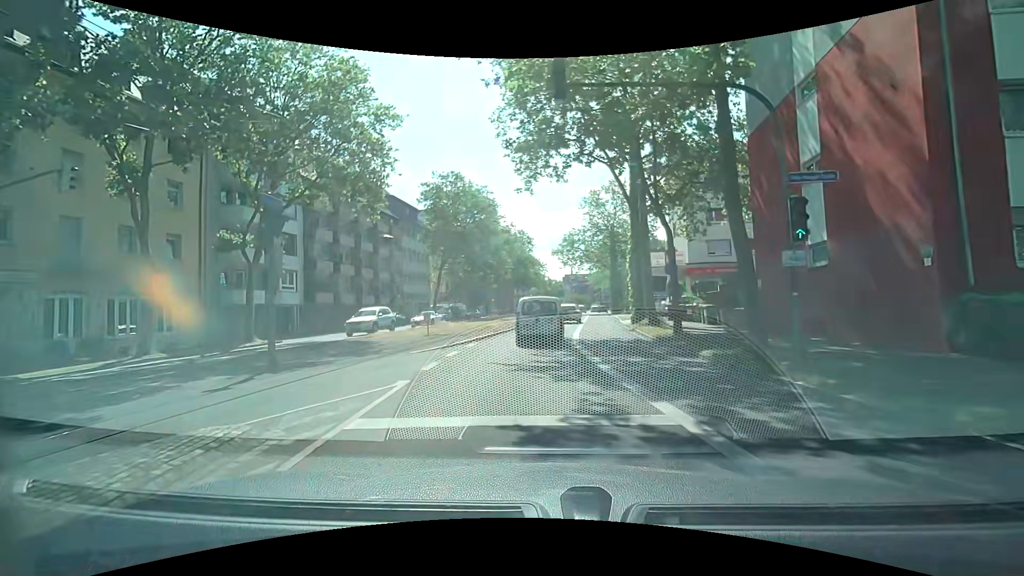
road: secondary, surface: asphalt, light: Day
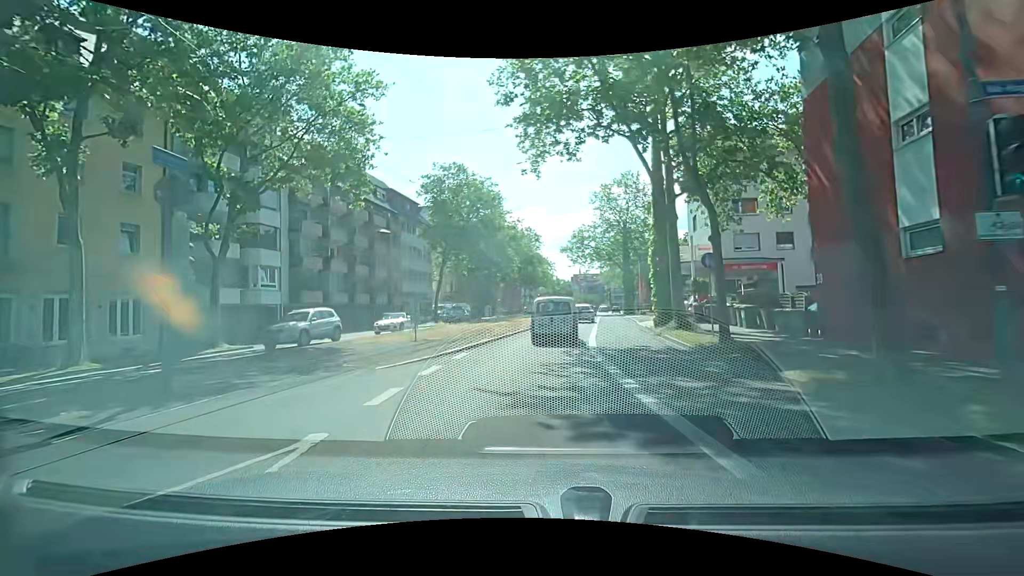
(0.0, +3.9) m; -2°
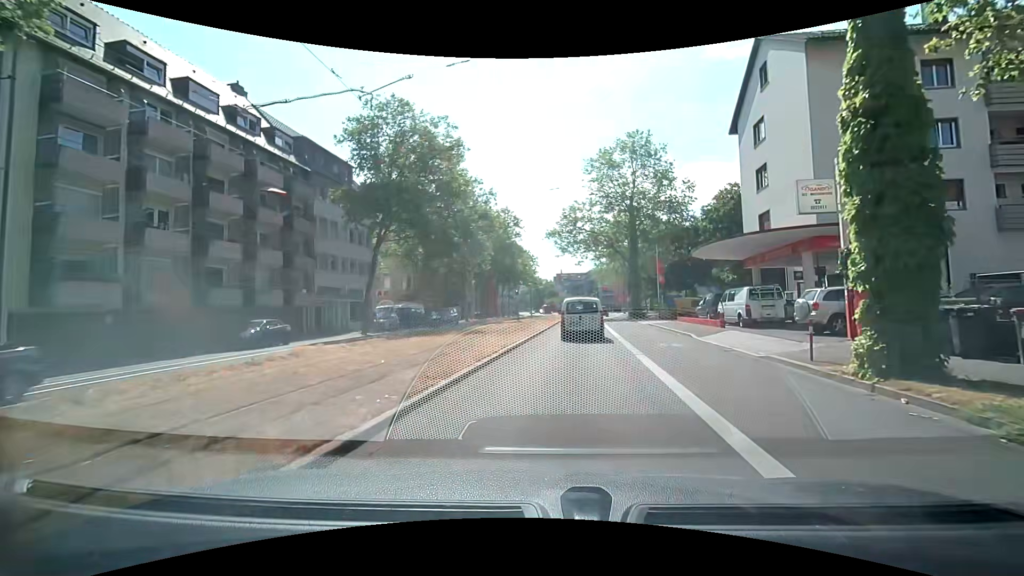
(+0.3, +17.8) m; +3°
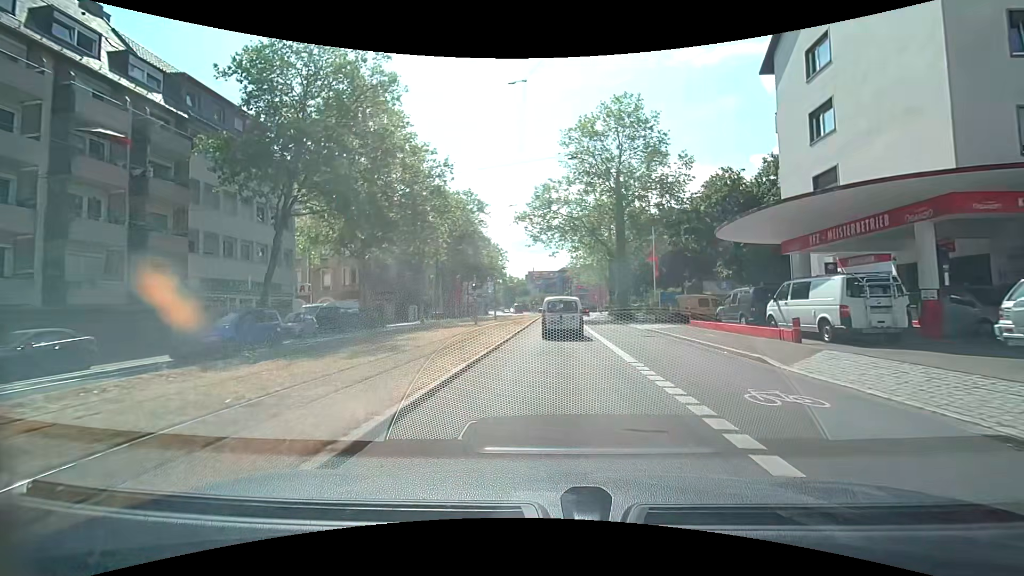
(+0.3, +10.0) m; +3°
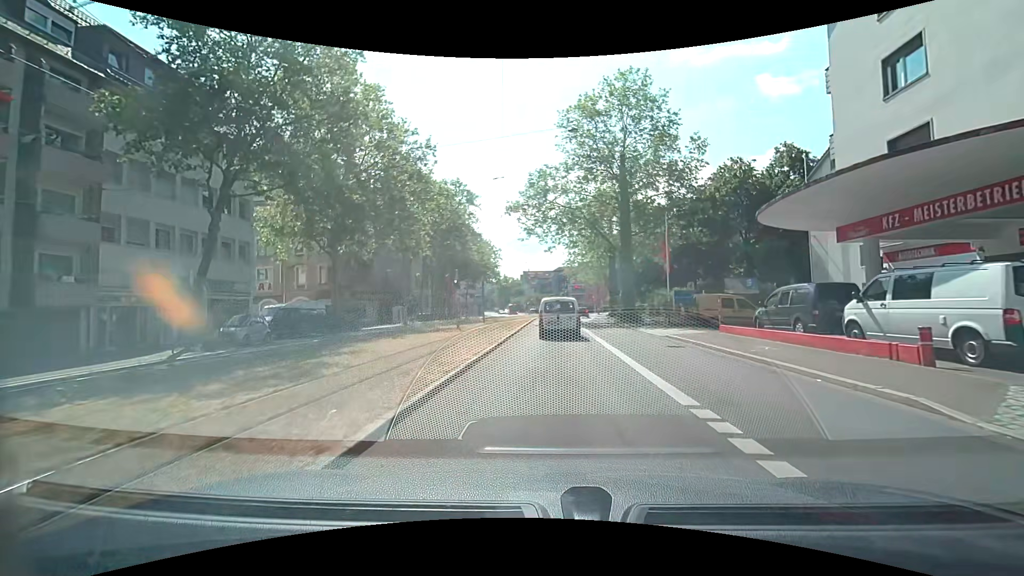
(+0.1, +5.1) m; +1°
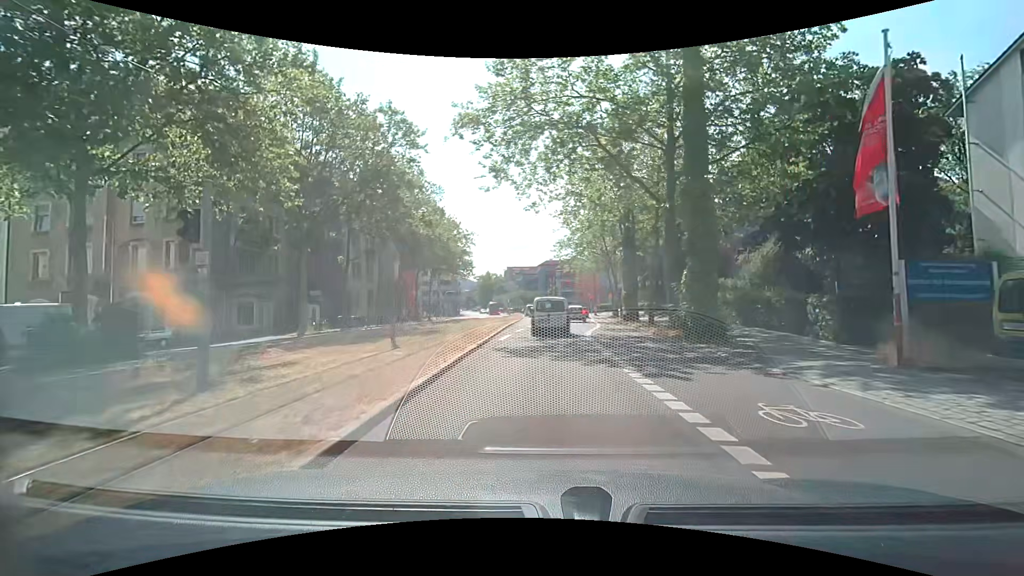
(+0.3, +19.8) m; +2°
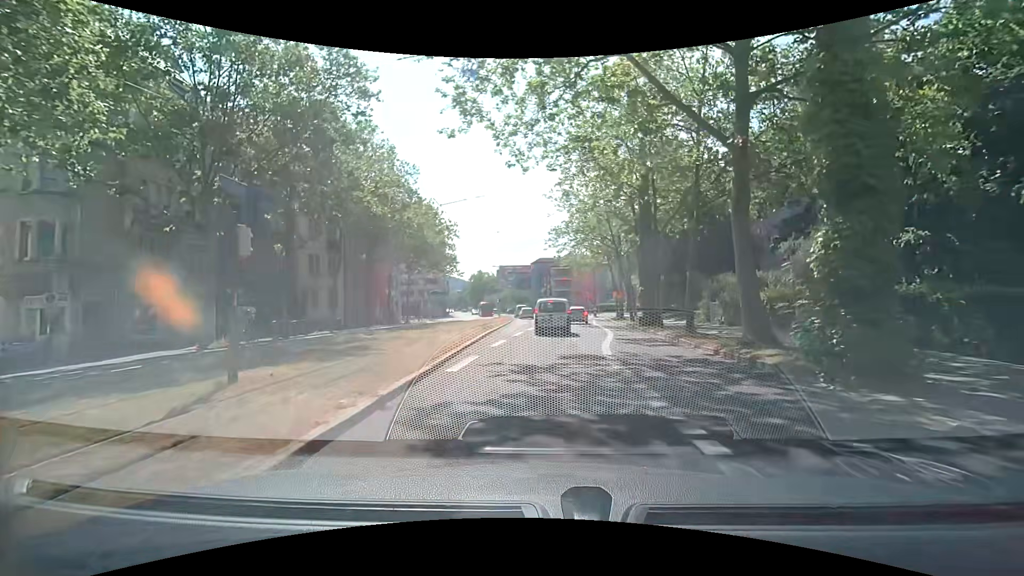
(0.0, +8.9) m; 0°
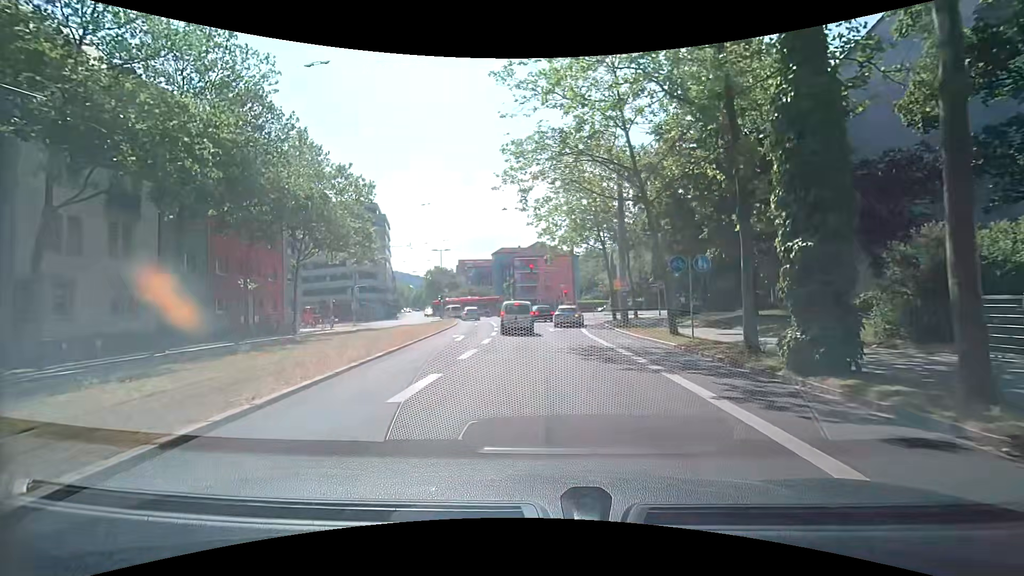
(+0.5, +21.3) m; +3°
(0, +10) (+1, +20) (+1, +30) (+2, +40) (+6, +49) (+12, +57) (+19, +64) (+28, +69) (+37, +73) (+46, +78) m
